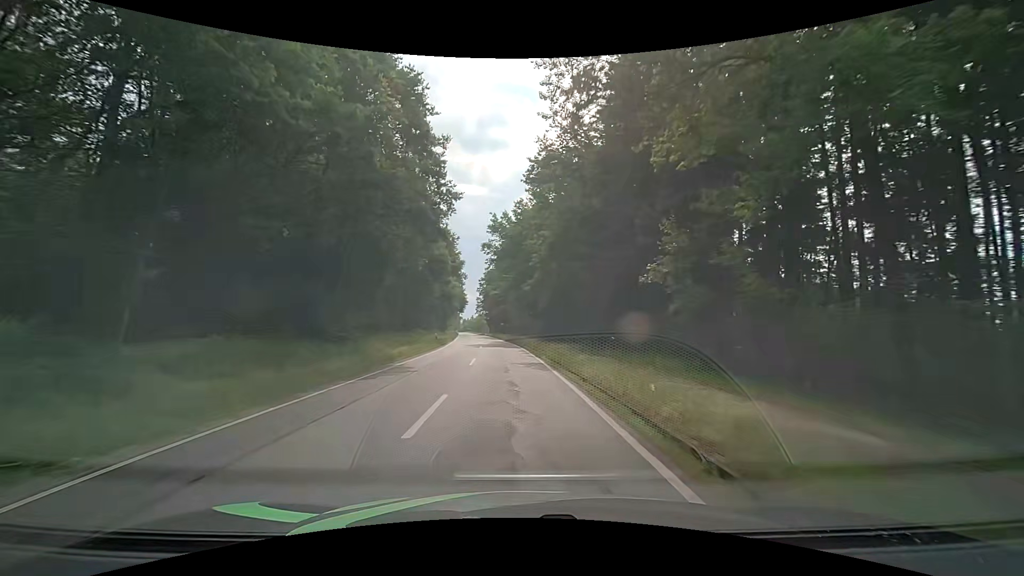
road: tertiary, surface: asphalt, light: Day
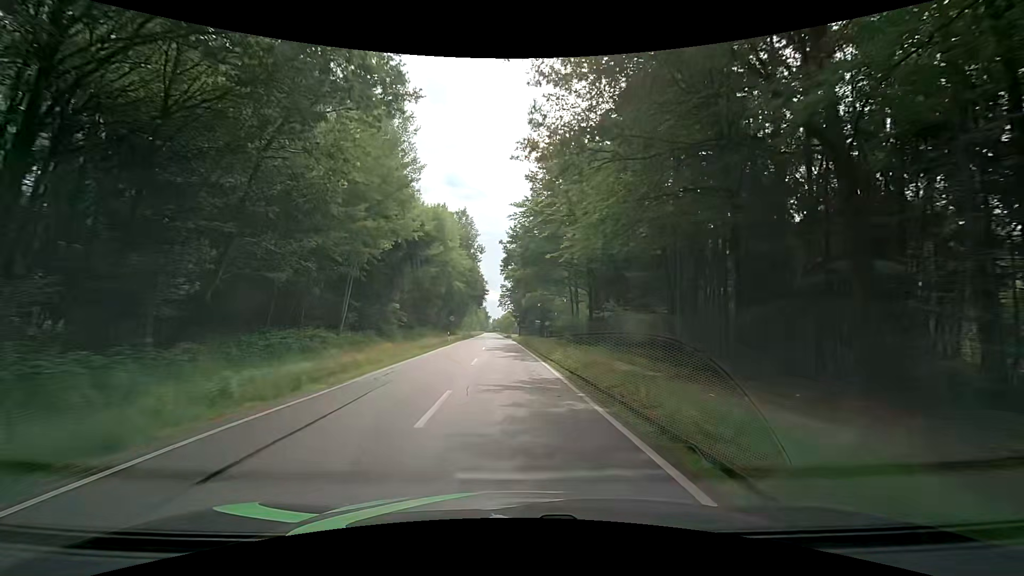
(-2.1, +42.9) m; -3°
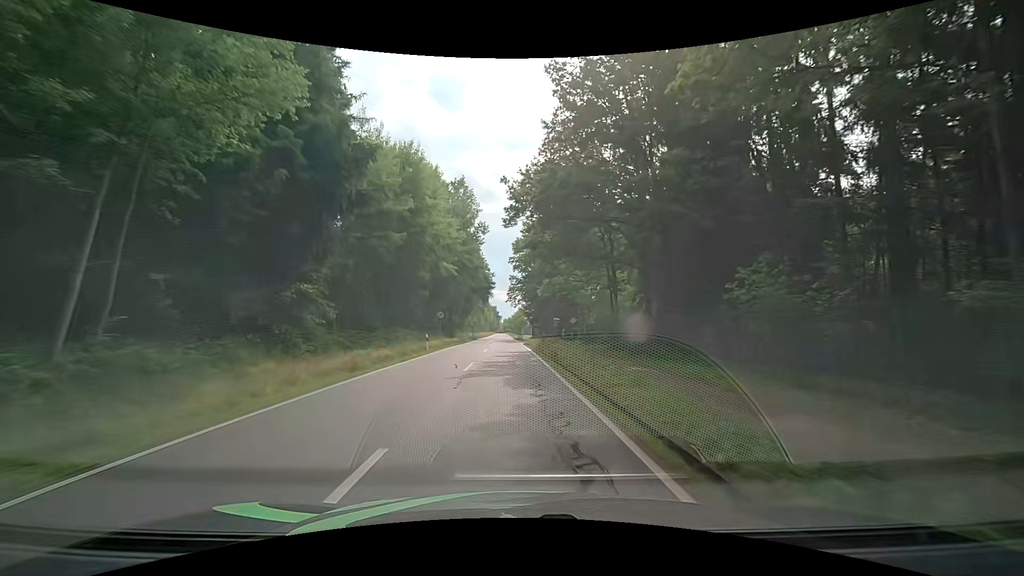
(-0.3, +17.5) m; -3°
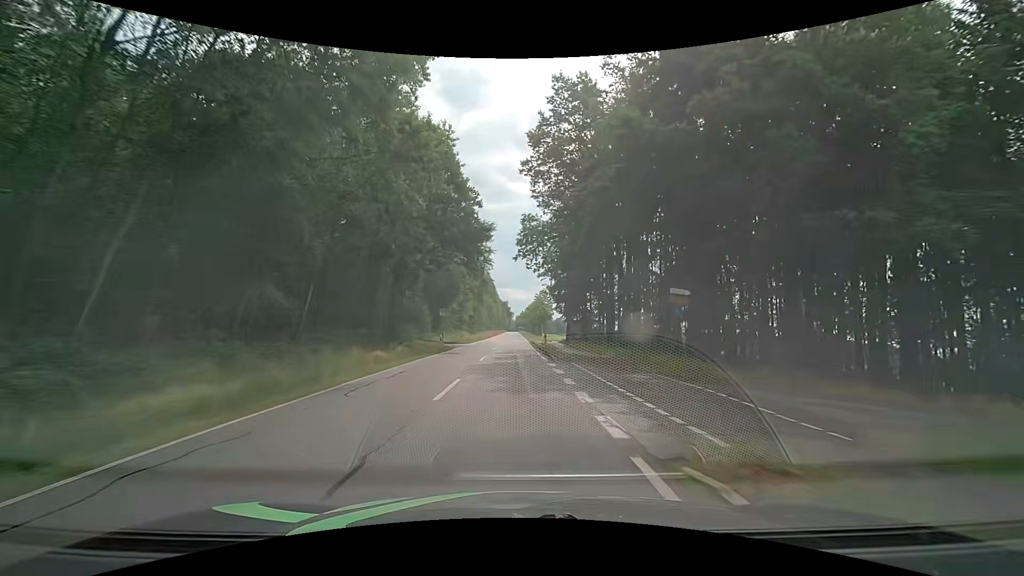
(+0.1, +44.6) m; 0°
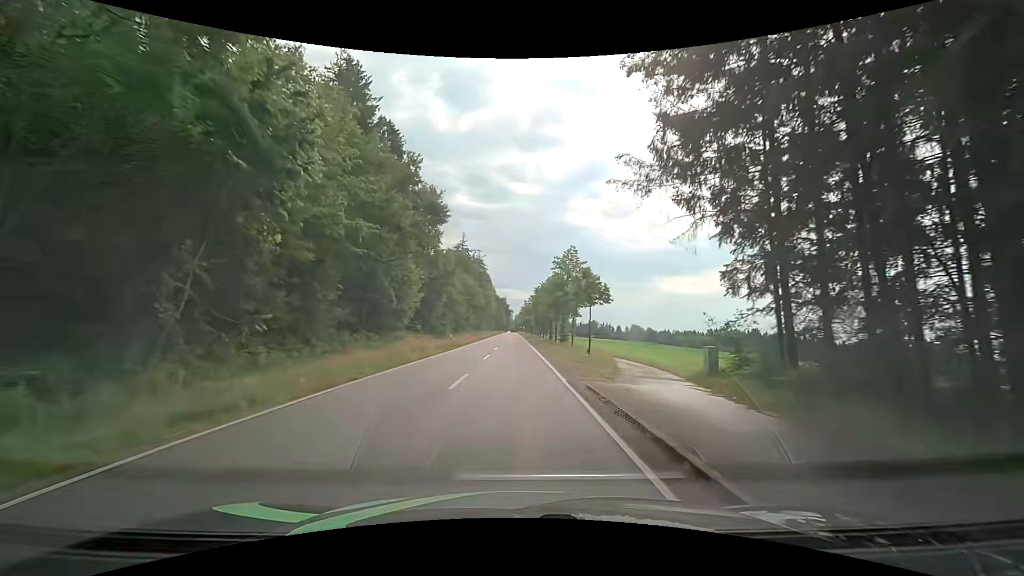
(-0.7, +47.0) m; -1°
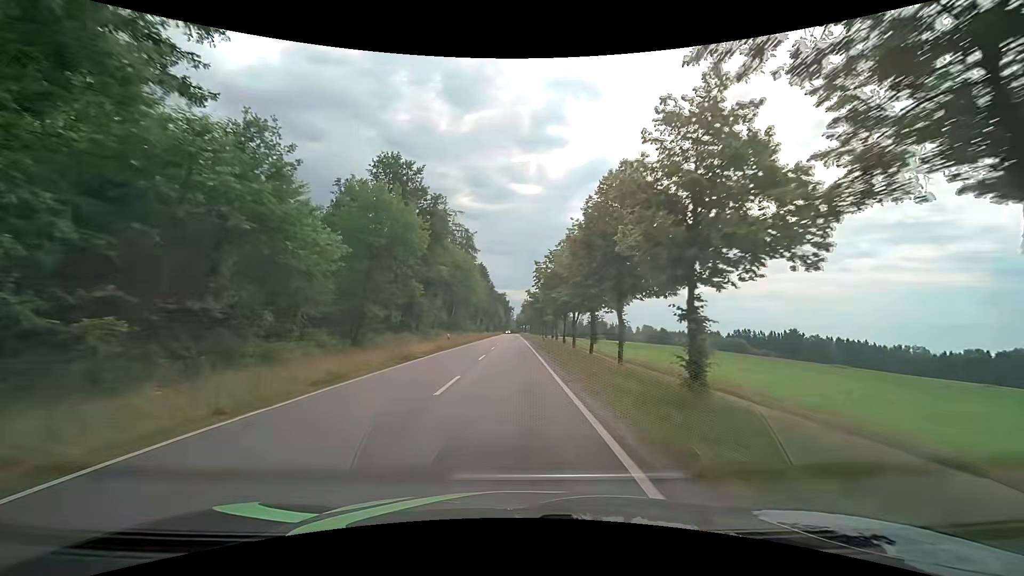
(+0.2, +49.4) m; 0°
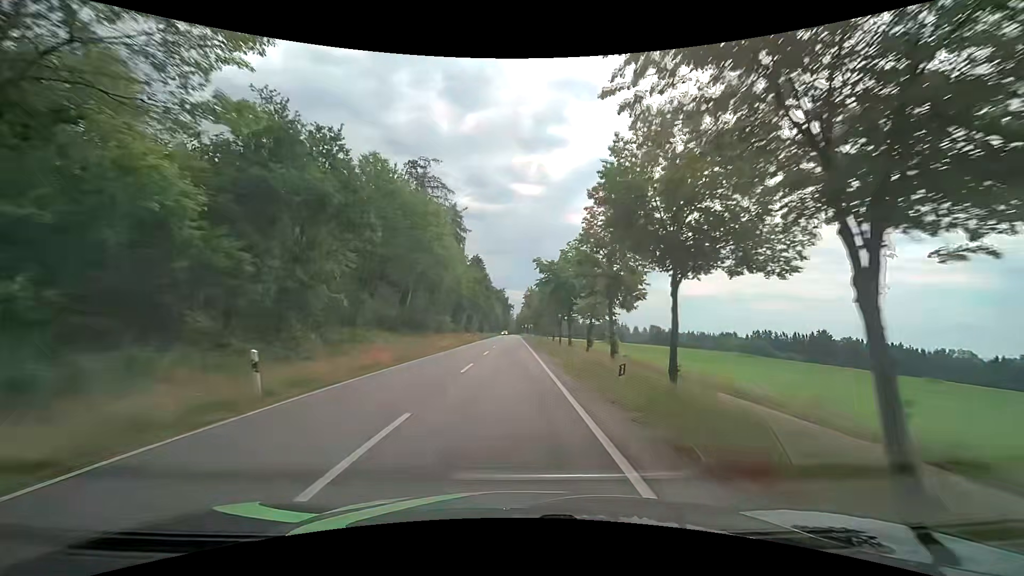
(-0.2, +30.6) m; 0°
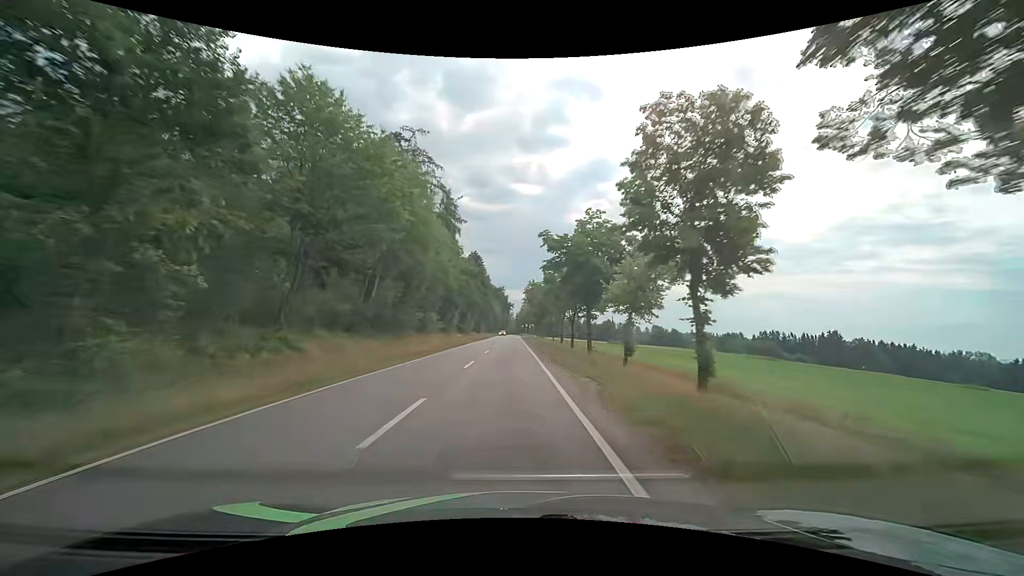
(-0.1, +10.3) m; 0°
(0, +10) (0, +20) (0, +30) (0, +40) (-1, +50) (-1, +60) (-1, +70) (-1, +80) (-1, +90) (-1, +100) m
